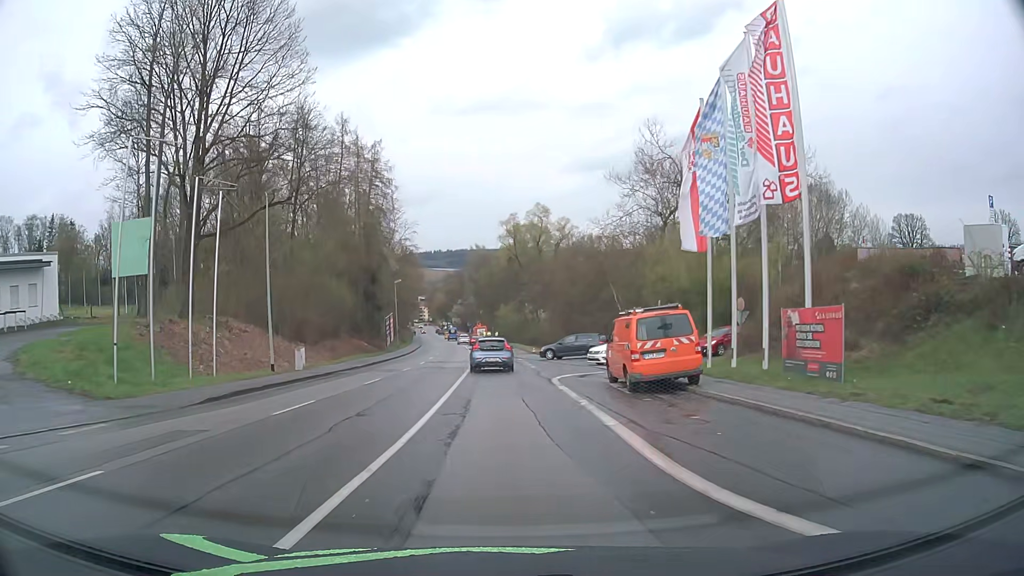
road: tertiary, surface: asphalt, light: Day
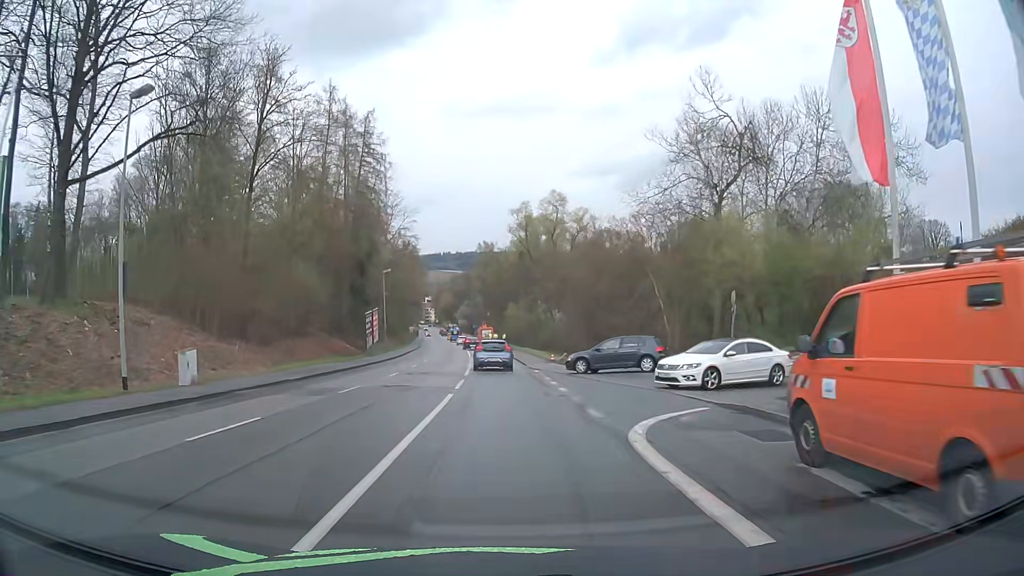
(-0.2, +13.1) m; -1°
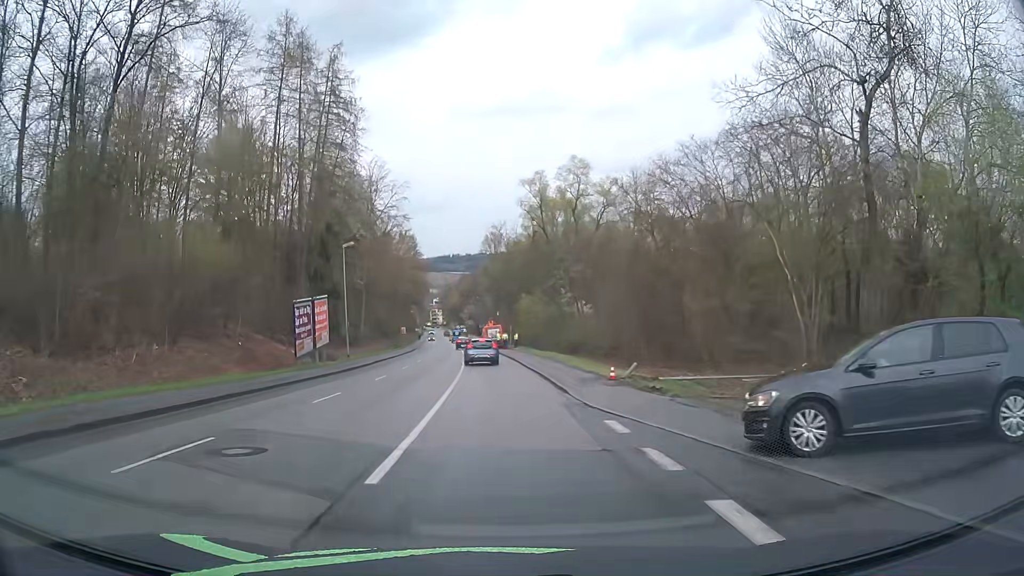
(-0.2, +20.1) m; -1°
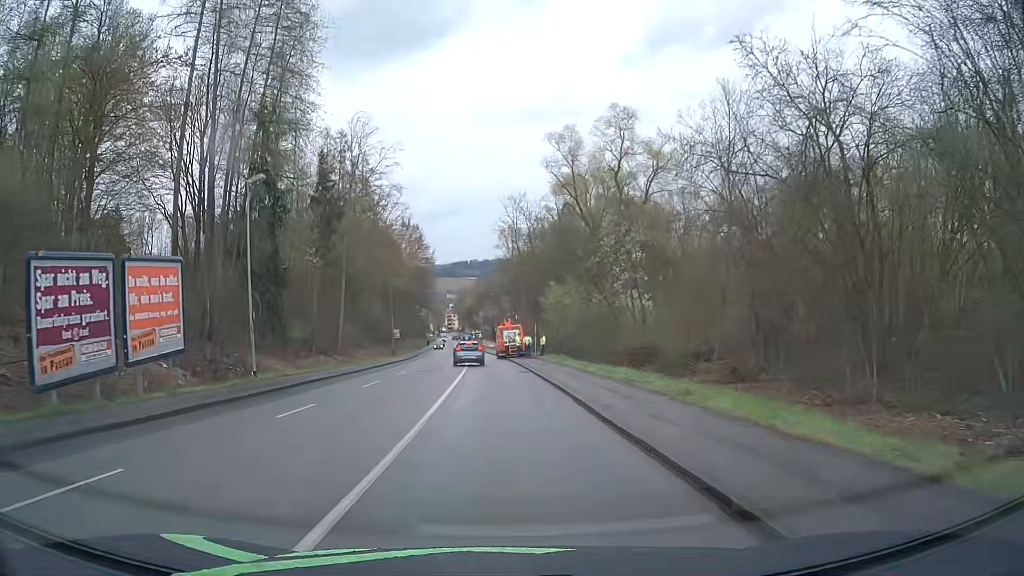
(-0.3, +20.9) m; -1°
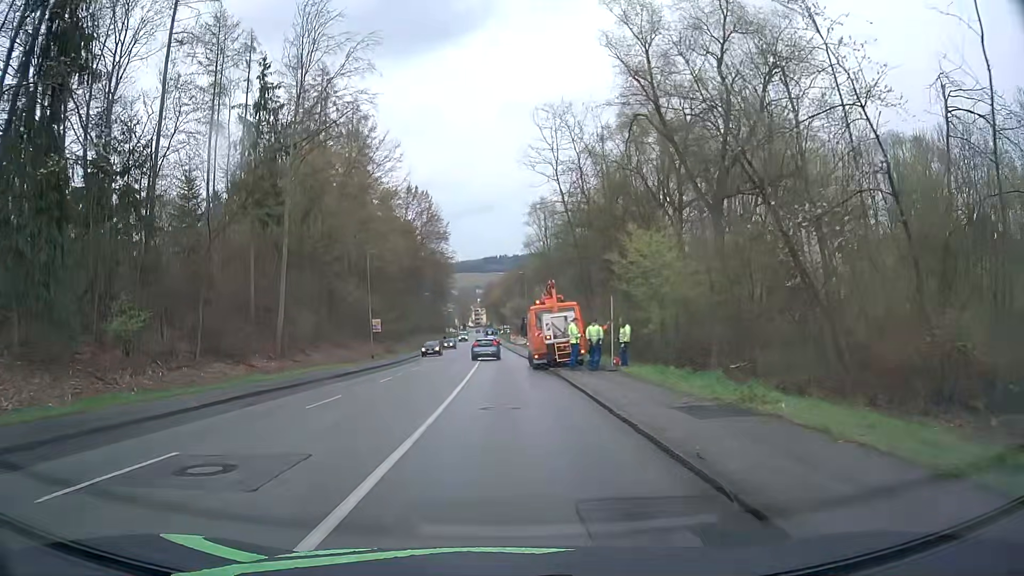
(-0.5, +25.8) m; -3°
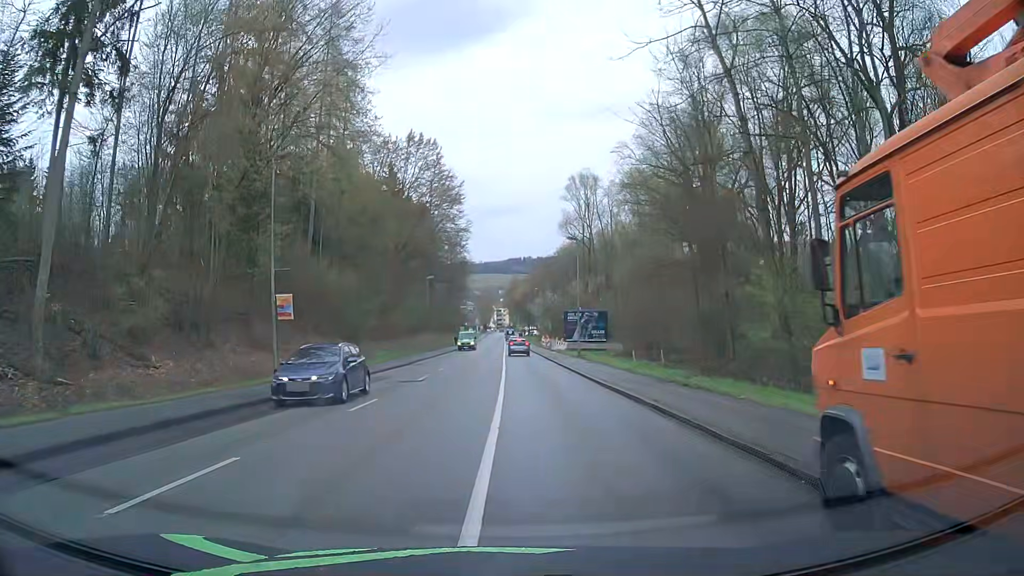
(-1.1, +27.0) m; -2°
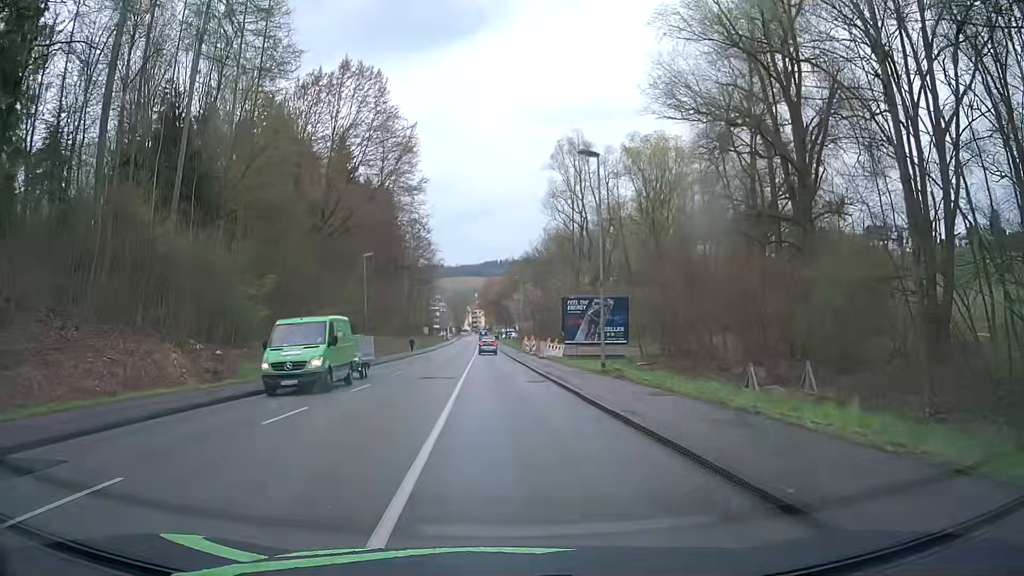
(+0.6, +21.4) m; +3°
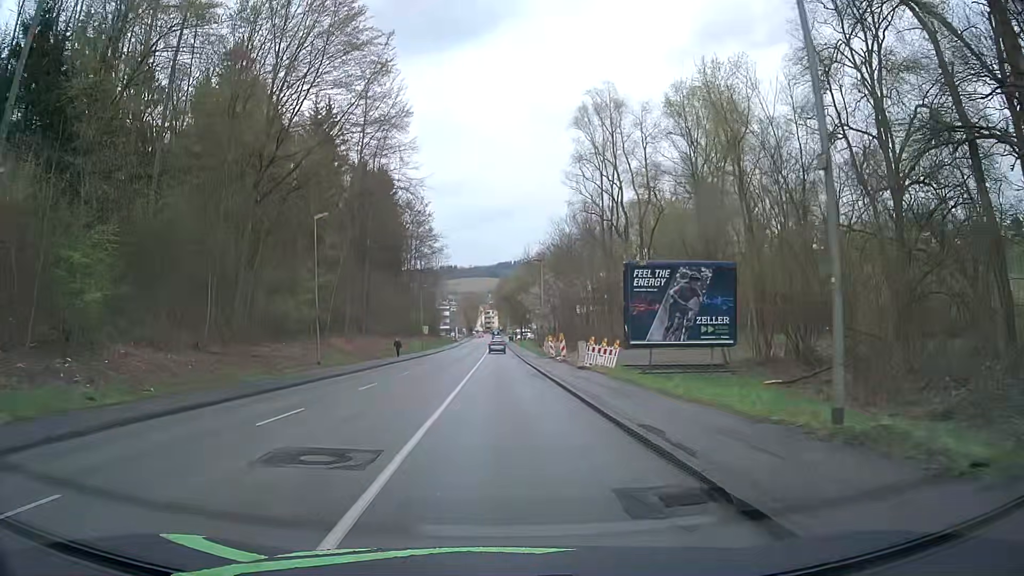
(-0.4, +17.1) m; -2°
(0, +10) (0, +20) (0, +30) (0, +40) (0, +50) (0, +60) (0, +70) (0, +80) (-1, +90) (-1, +100) m
